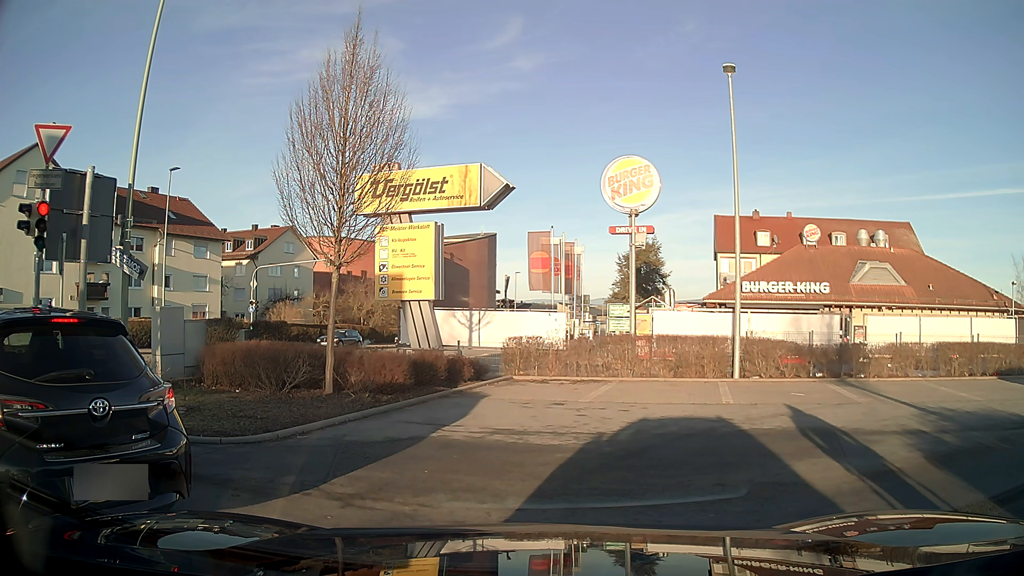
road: tertiary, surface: asphalt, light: Day
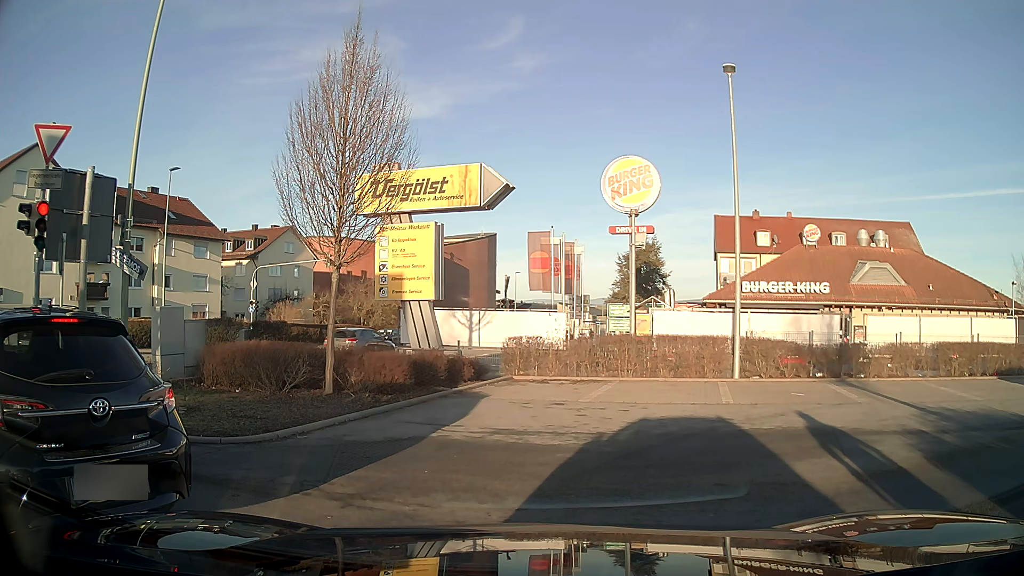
(0.0, 0.0) m; 0°
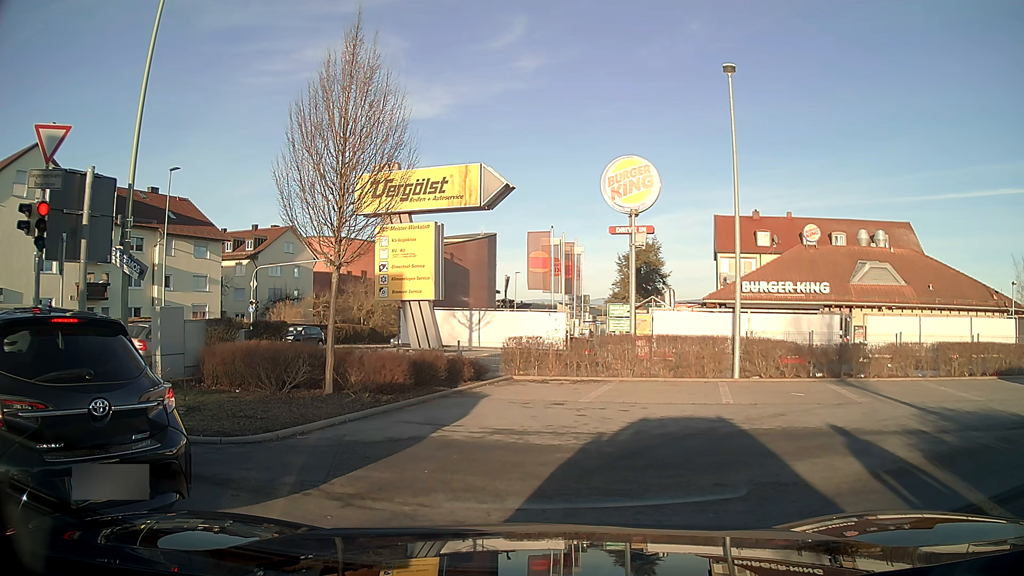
(0.0, 0.0) m; 0°
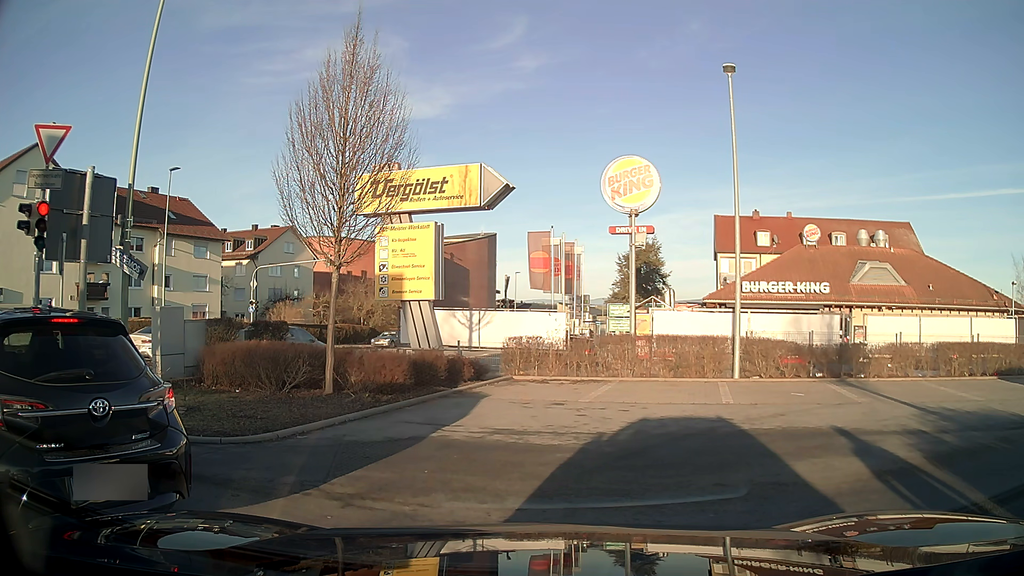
(0.0, 0.0) m; 0°
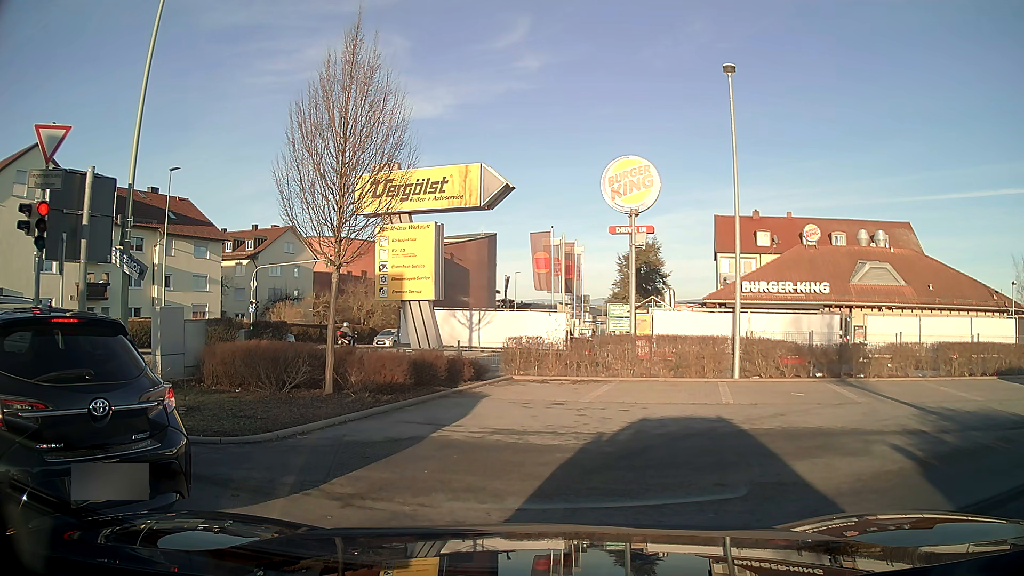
(0.0, 0.0) m; 0°
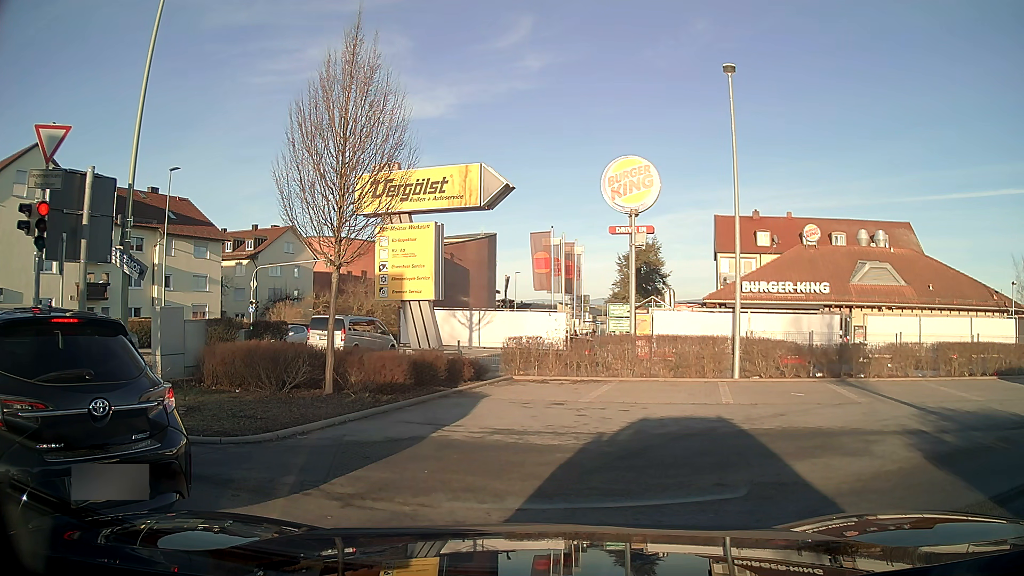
(0.0, 0.0) m; 0°
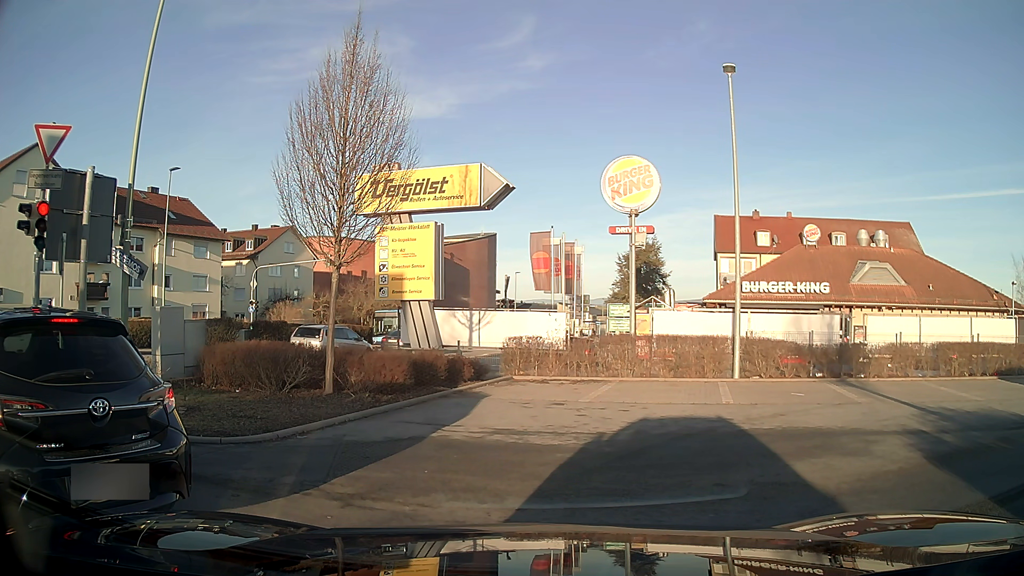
(0.0, 0.0) m; 0°
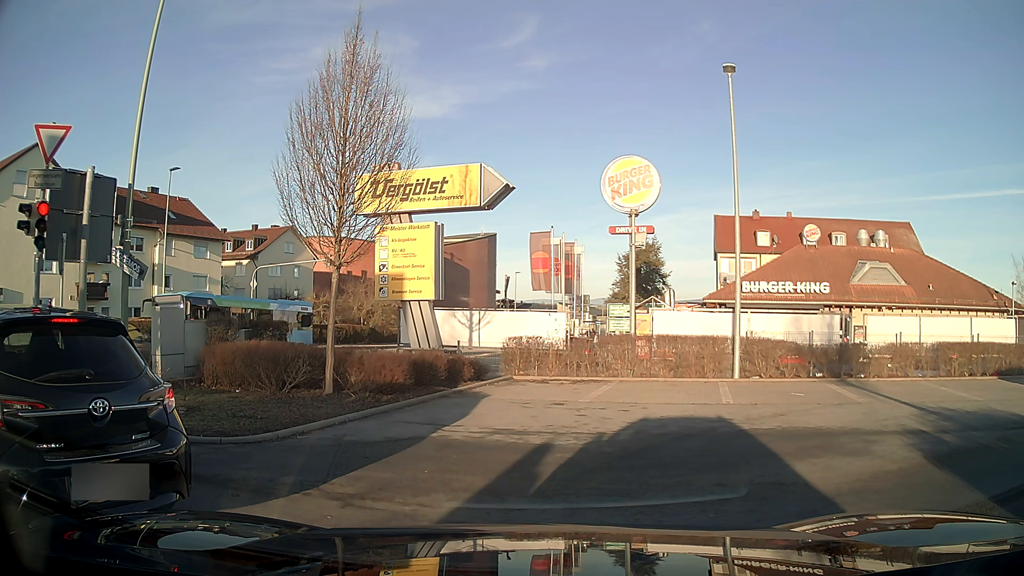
(0.0, 0.0) m; 0°
(-7, +5) (-17, +5) (-24, -2) (-26, -12) (-27, -22) (-27, -32) (-28, -42) (-30, -52) (-32, -62) (-34, -71) m
